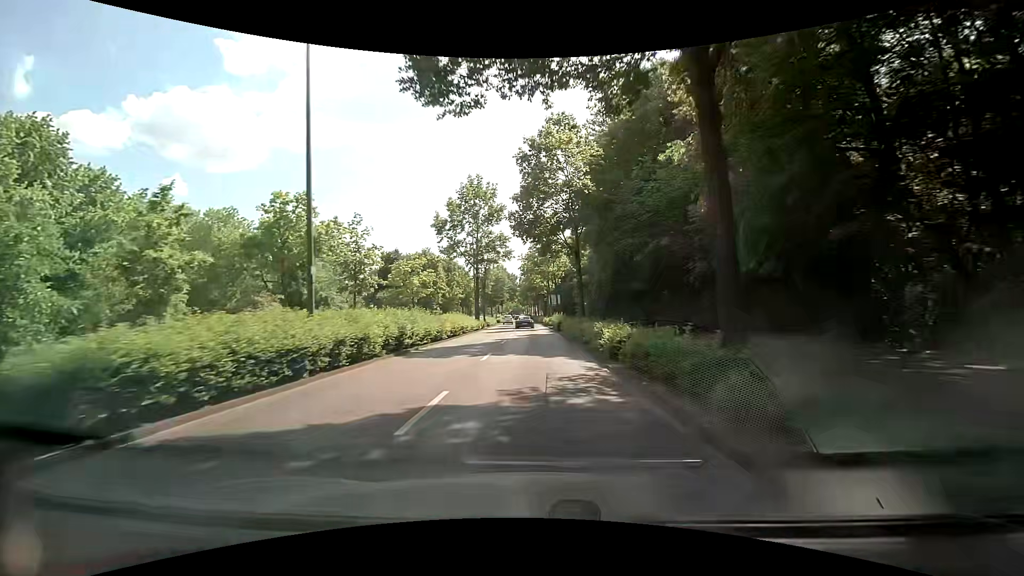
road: primary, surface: asphalt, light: Day
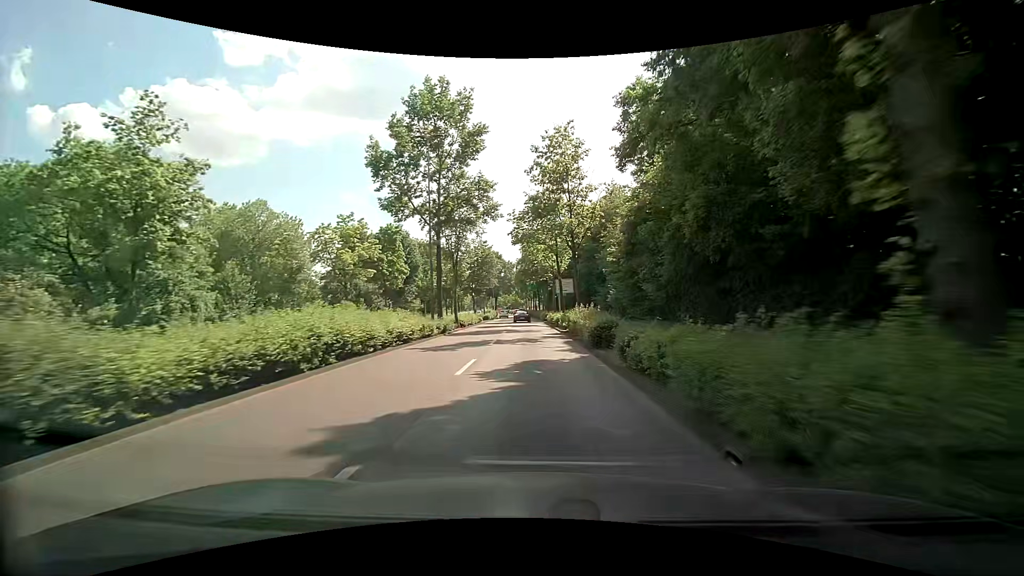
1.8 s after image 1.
(0.0, +22.4) m; 0°
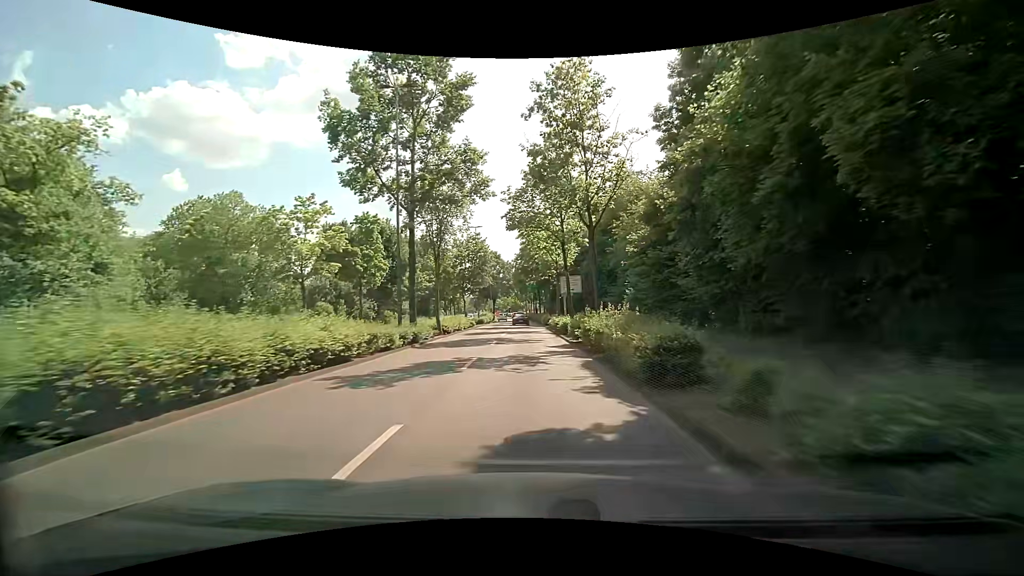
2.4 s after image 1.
(-0.1, +7.5) m; 0°
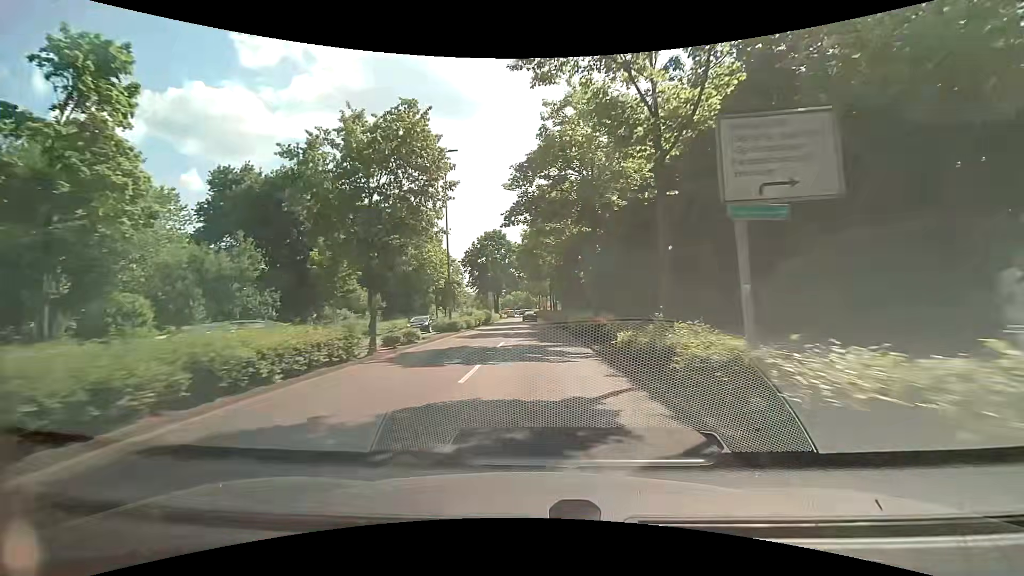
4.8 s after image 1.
(-0.7, +29.8) m; -3°
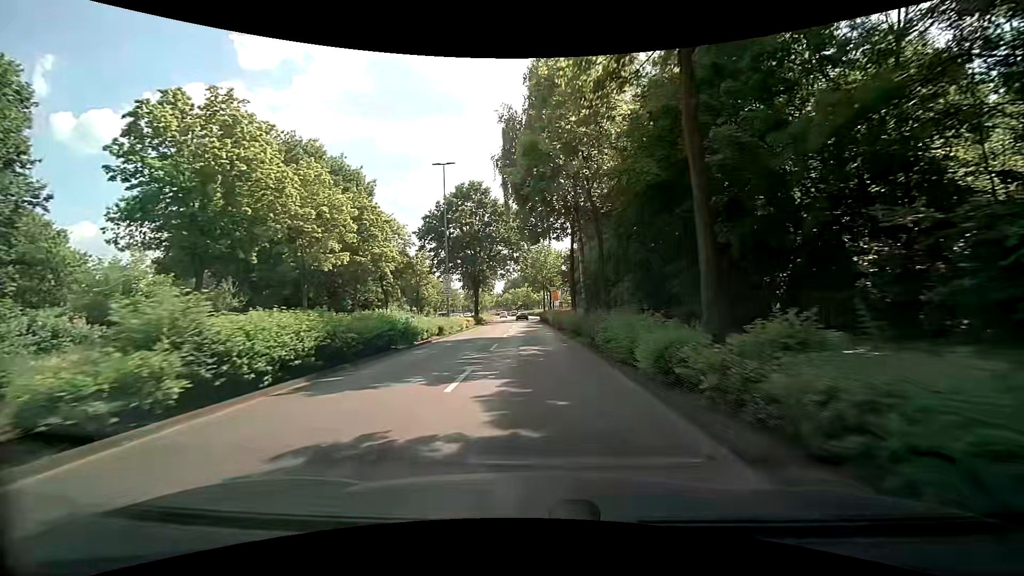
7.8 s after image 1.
(+0.4, +37.2) m; +1°
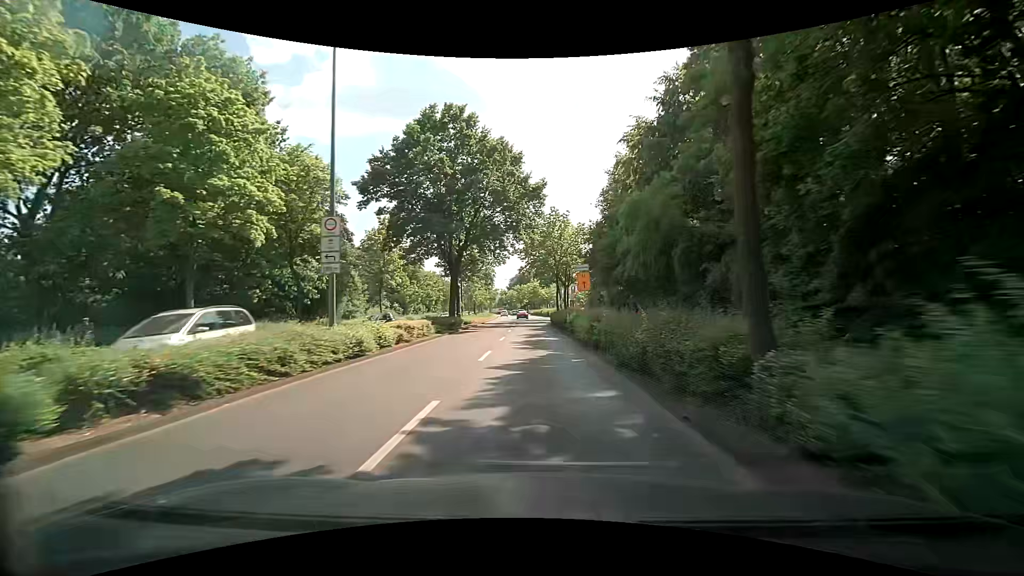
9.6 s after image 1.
(-0.3, +22.3) m; 0°
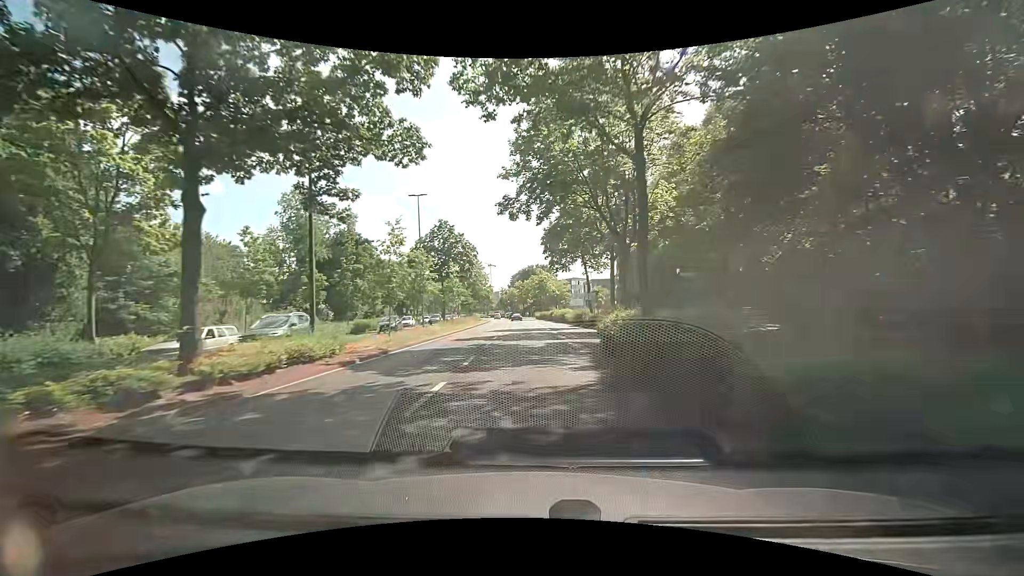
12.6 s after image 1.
(-1.1, +37.1) m; -2°
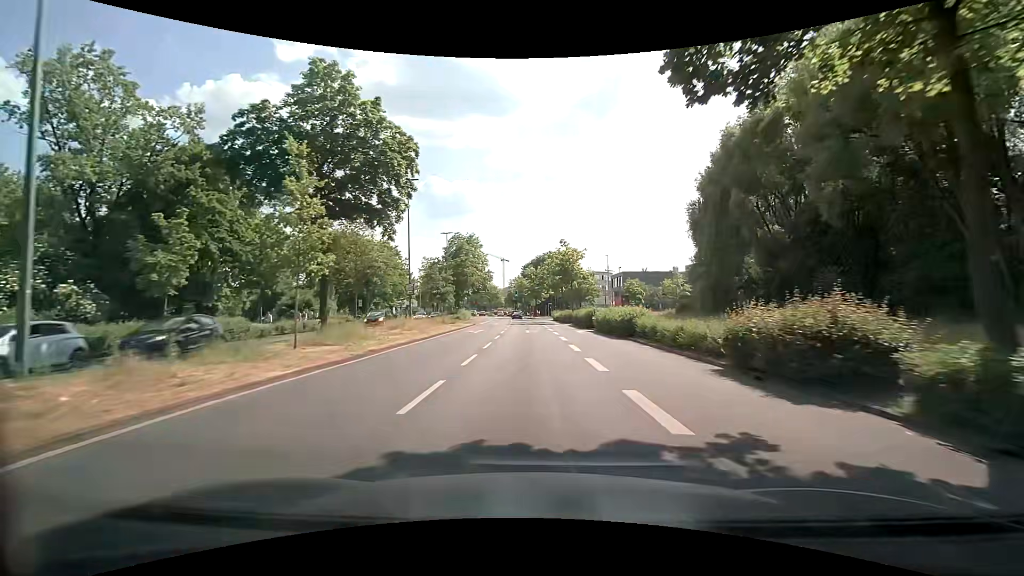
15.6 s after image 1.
(-0.8, +36.8) m; -2°
(0, +10) (0, +20) (0, +30) (-1, +40) (-1, +50) (-2, +60) (-2, +70) (-3, +80) (-3, +90) (-4, +100) m
